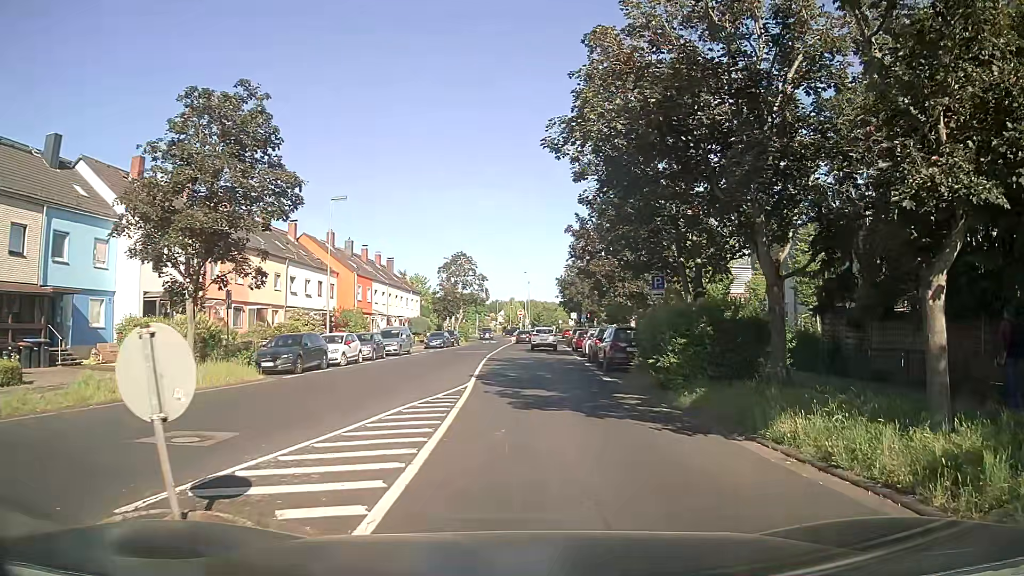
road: residential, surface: asphalt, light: Day
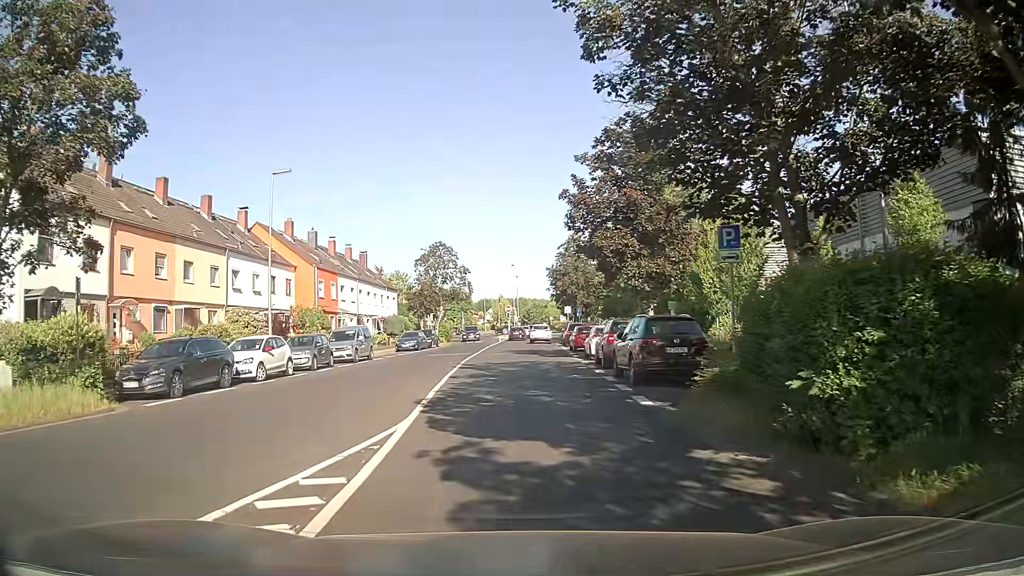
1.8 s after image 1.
(+0.2, +8.7) m; +3°
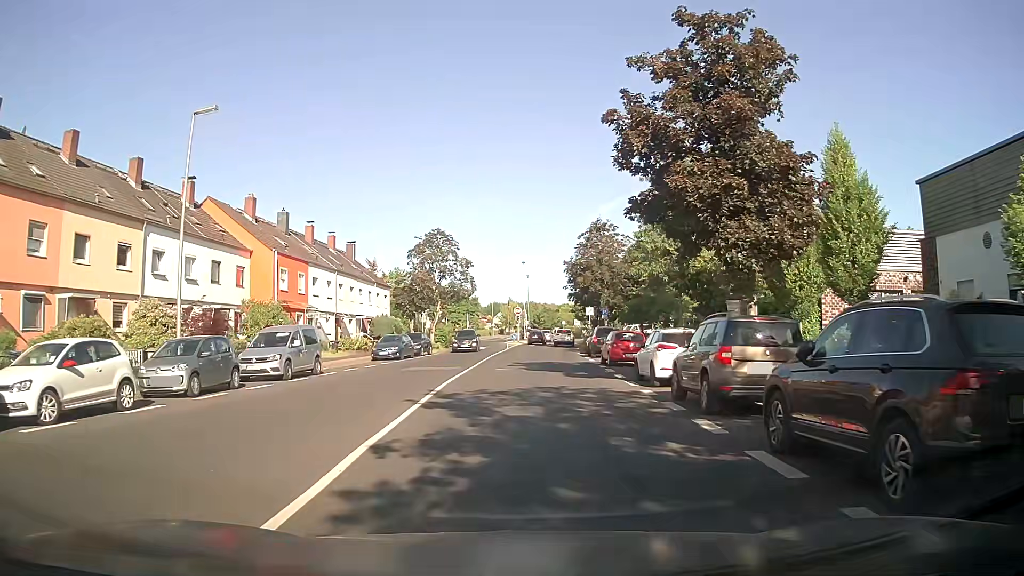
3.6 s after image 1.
(-0.6, +11.5) m; -3°
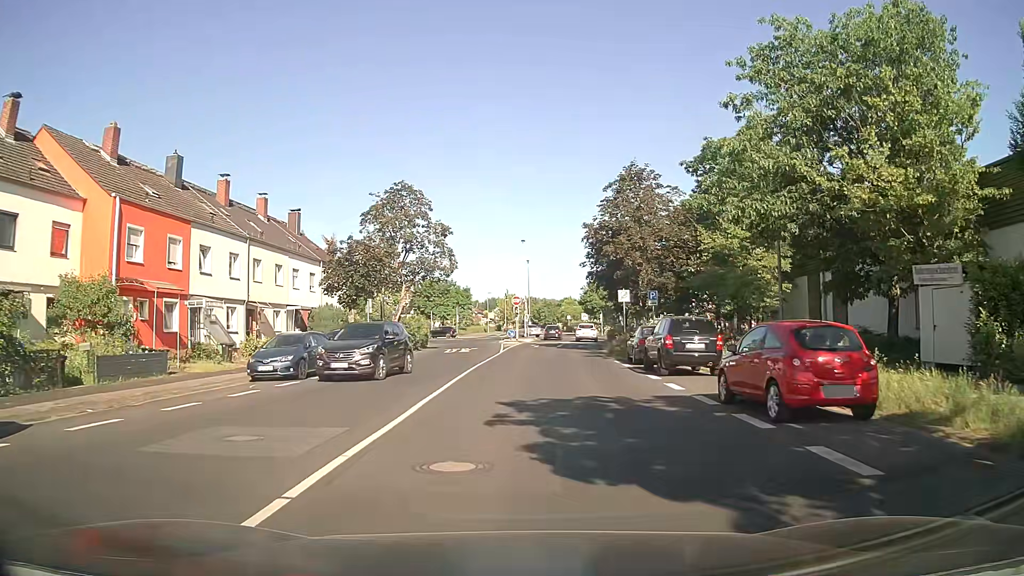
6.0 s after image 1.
(-0.1, +18.2) m; 0°
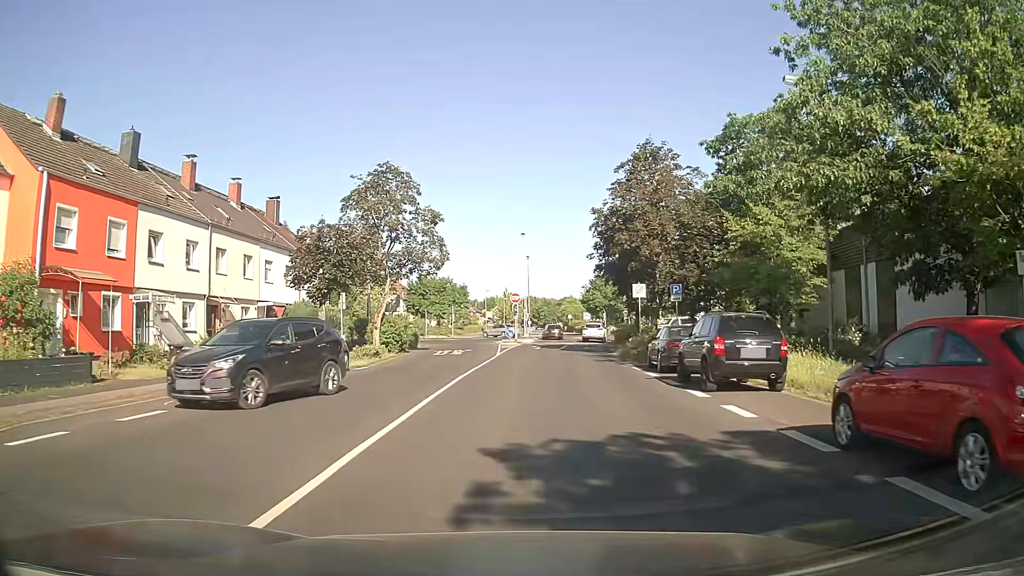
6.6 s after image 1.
(0.0, +4.9) m; +1°
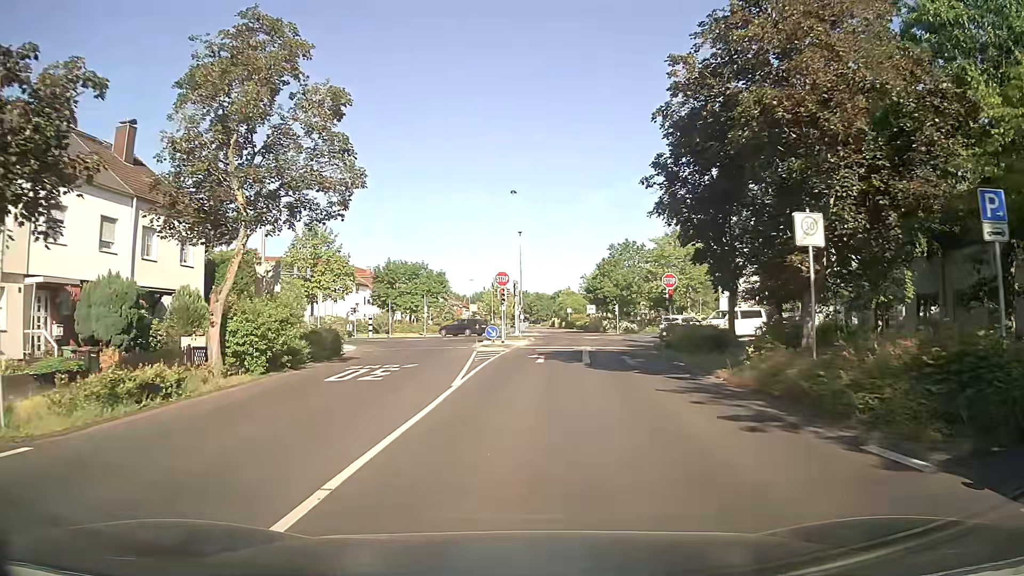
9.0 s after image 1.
(-0.1, +19.5) m; -1°
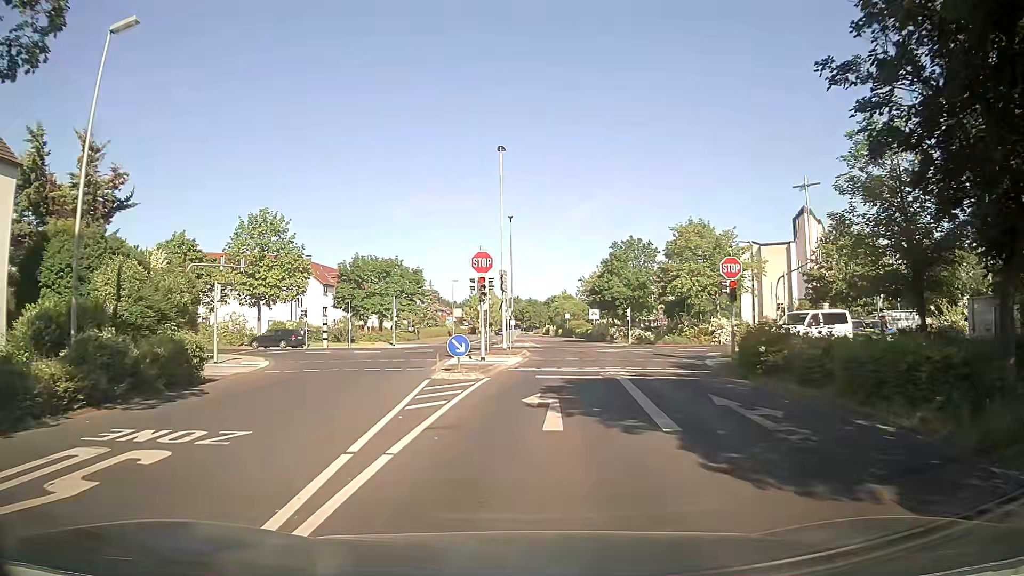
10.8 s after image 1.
(+0.2, +13.4) m; +1°
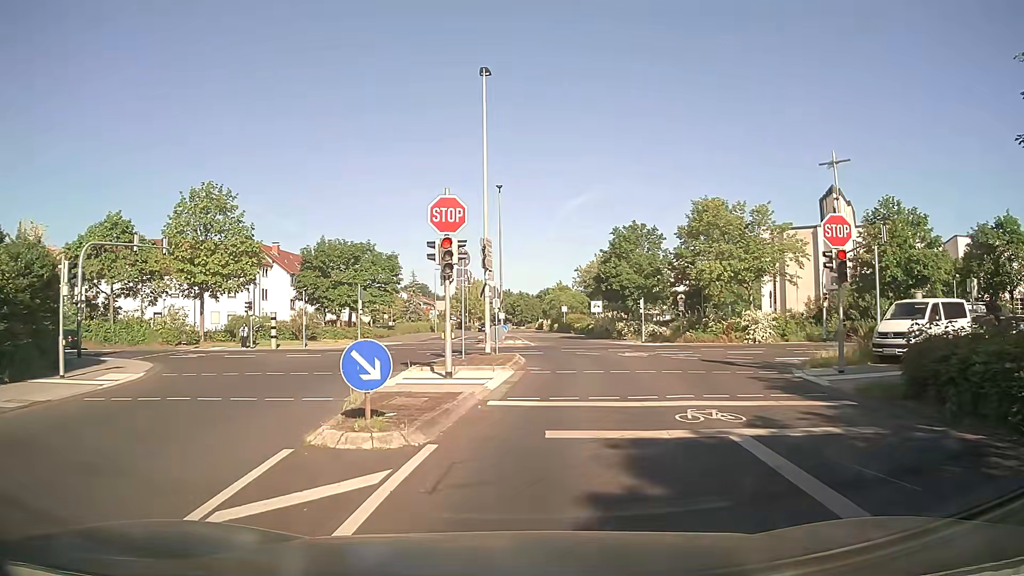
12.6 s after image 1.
(0.0, +10.0) m; +3°
(0, +10) (0, +20) (-1, +30) (-8, +37) (-17, +39) (-27, +39) (-37, +39) (-47, +39) (-57, +38) (-67, +38) m
